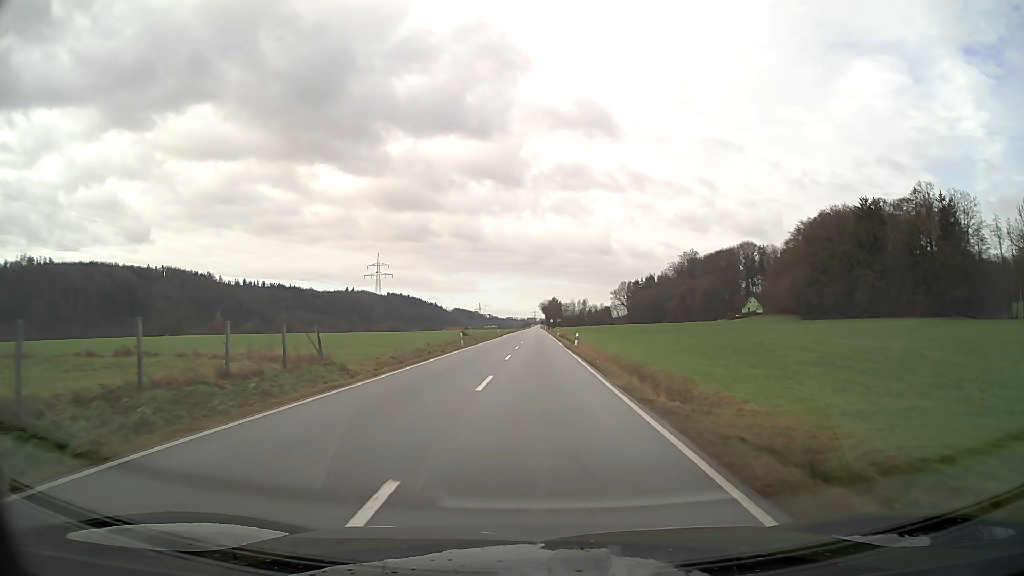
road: secondary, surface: asphalt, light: Day
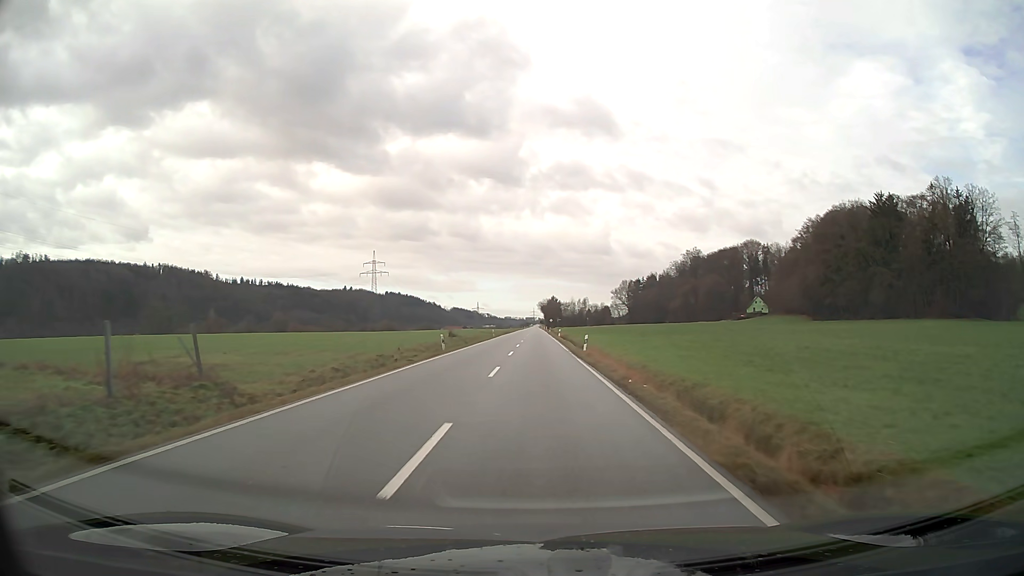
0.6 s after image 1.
(0.0, +8.7) m; 0°
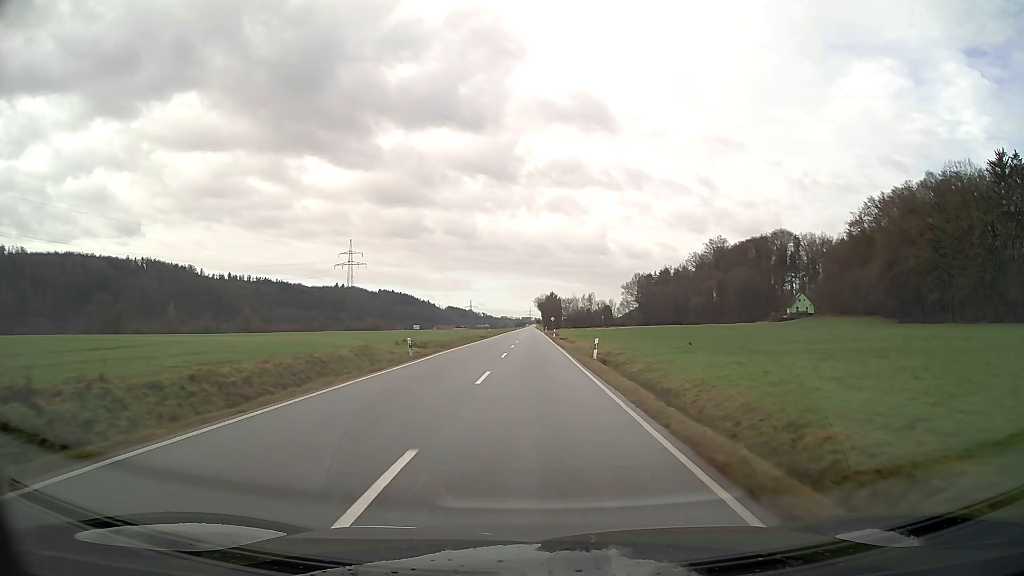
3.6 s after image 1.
(+0.2, +50.8) m; 0°
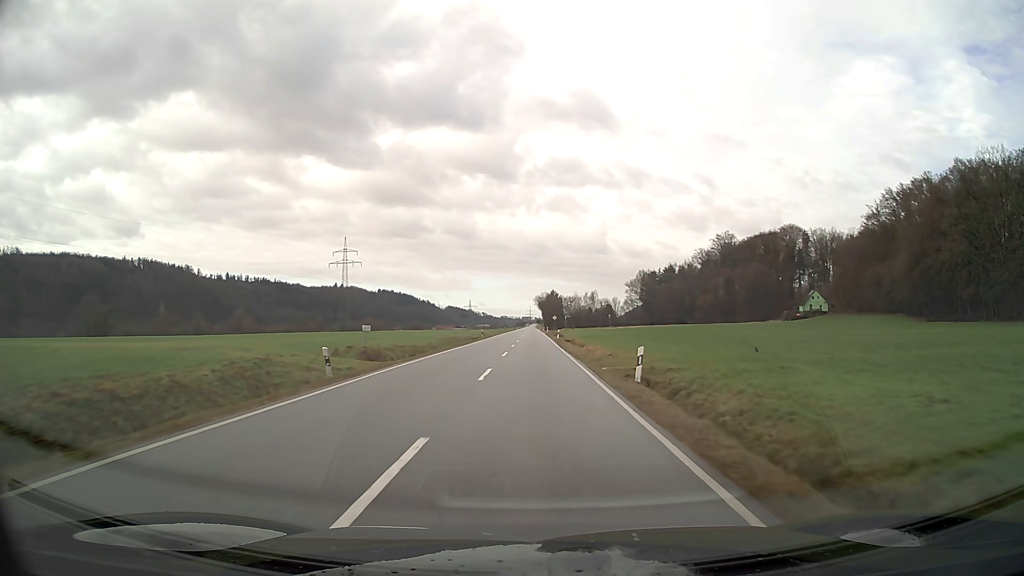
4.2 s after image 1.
(0.0, +11.5) m; 0°
